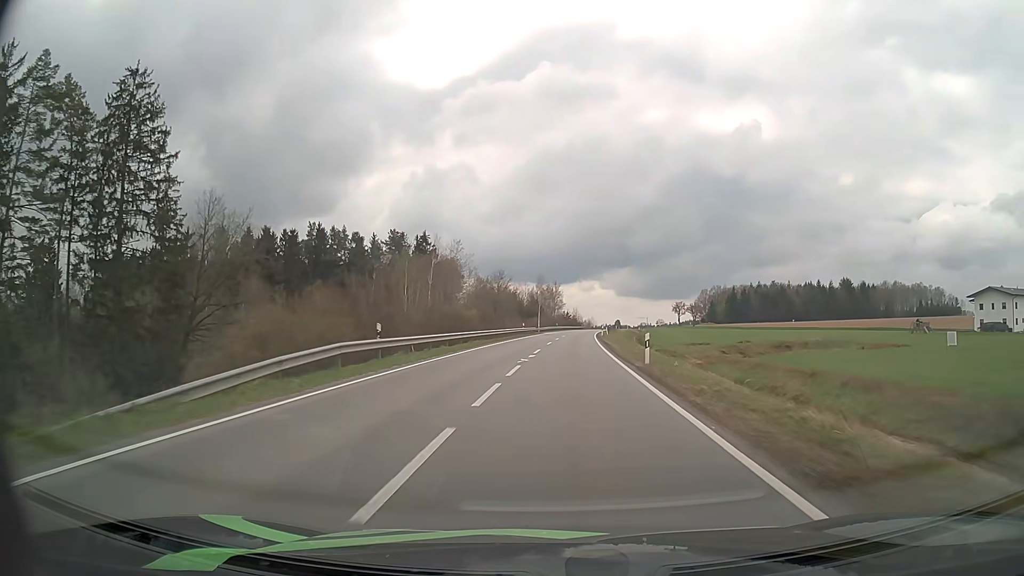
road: secondary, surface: asphalt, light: Day
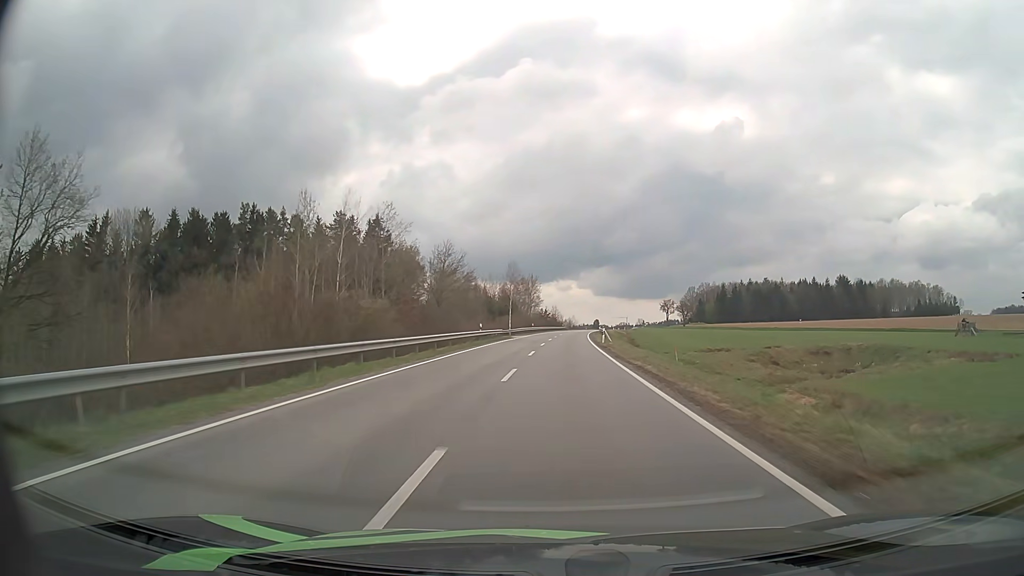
(+0.4, +25.9) m; +2°
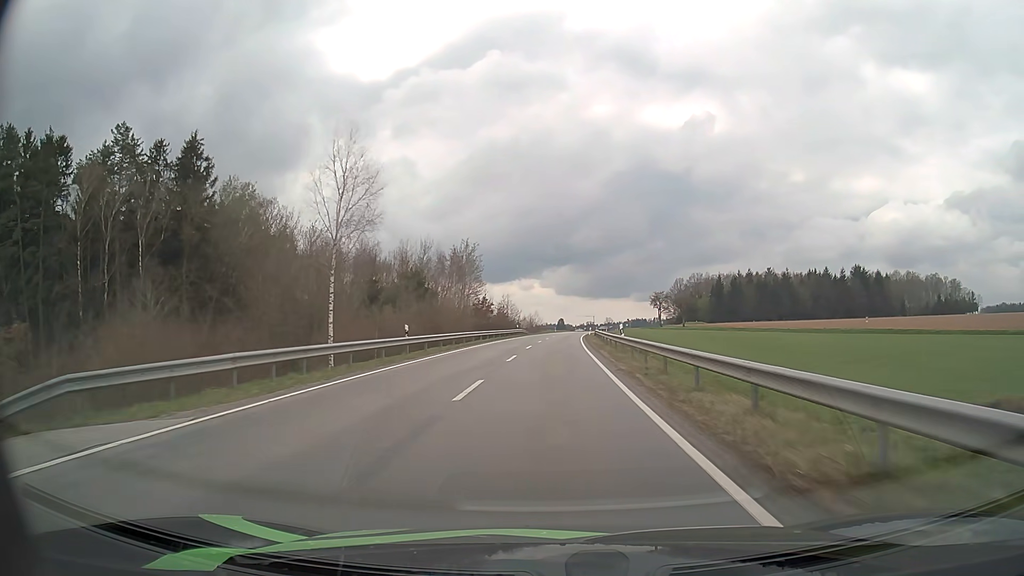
(+2.4, +64.8) m; +3°
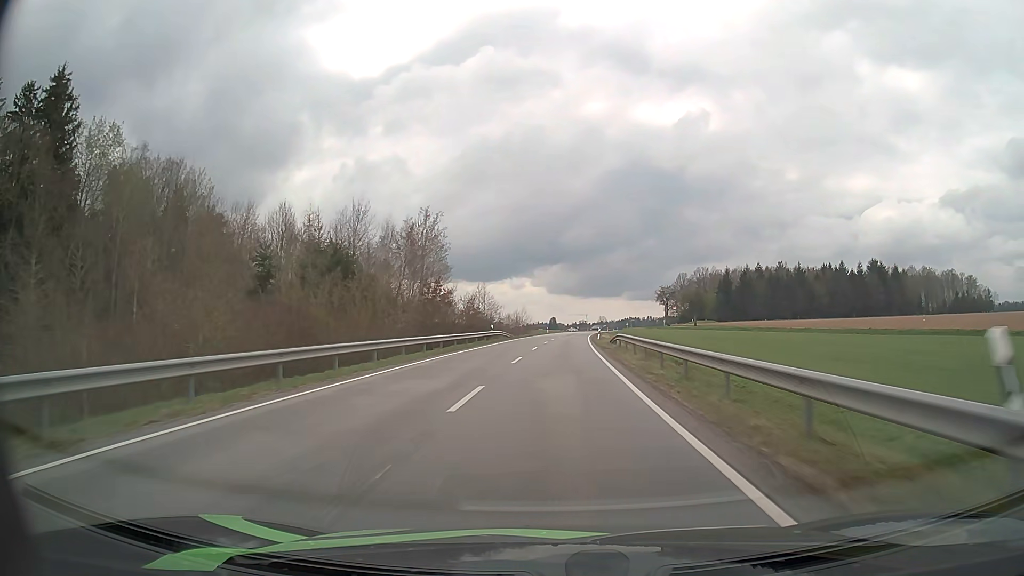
(+0.2, +26.1) m; +1°
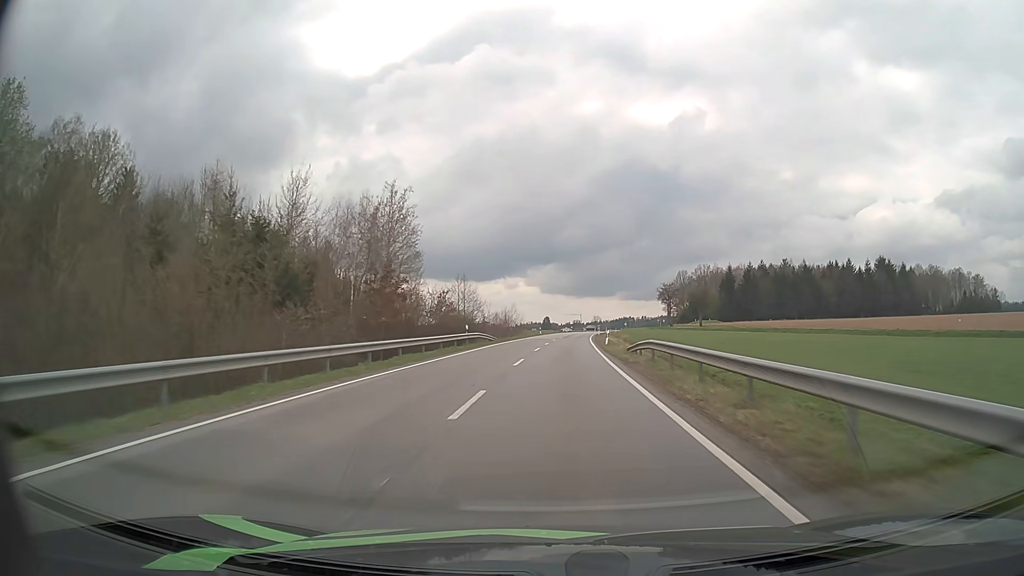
(0.0, +13.1) m; 0°
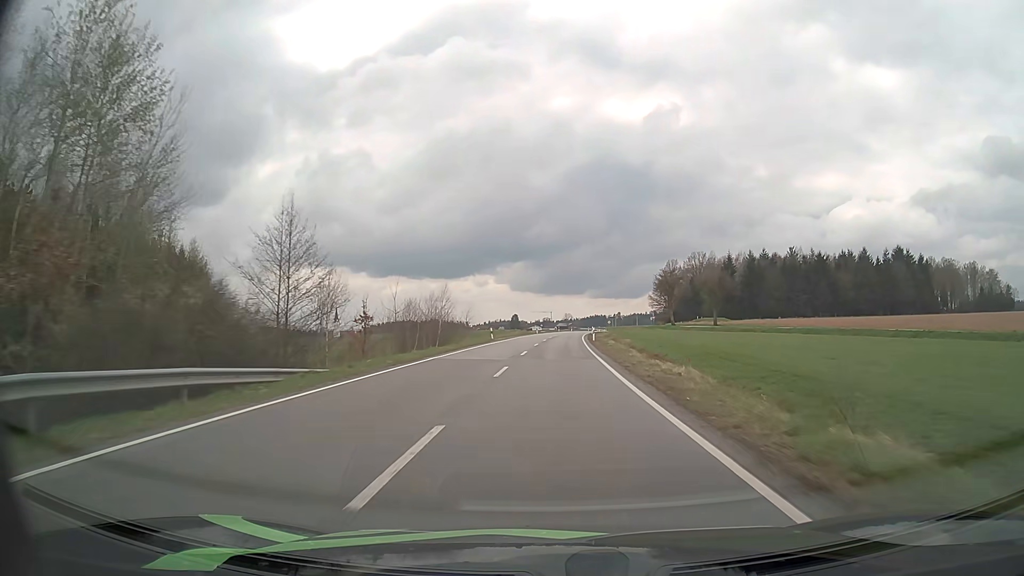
(+1.0, +39.4) m; +3°
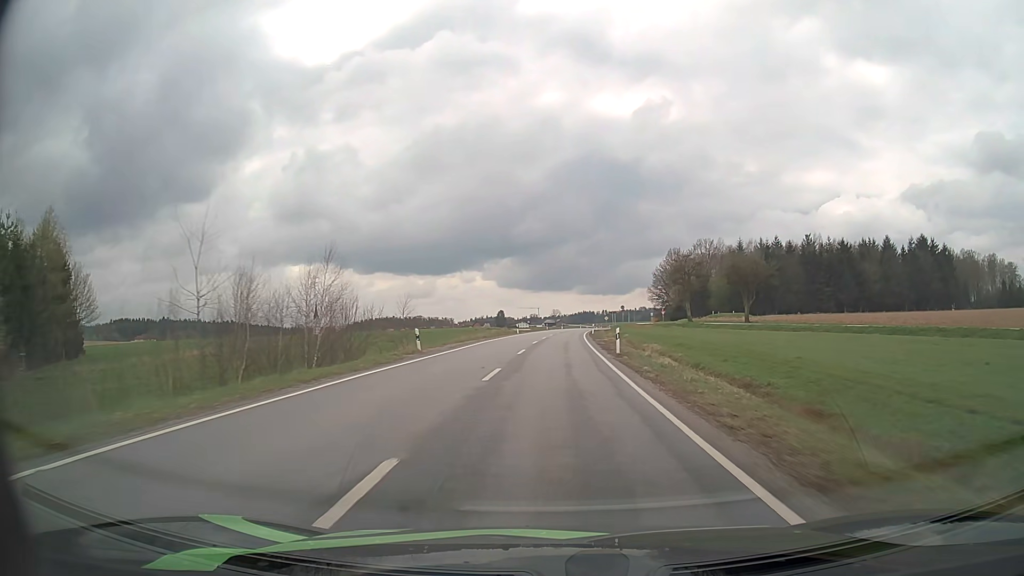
(+0.2, +26.1) m; +1°
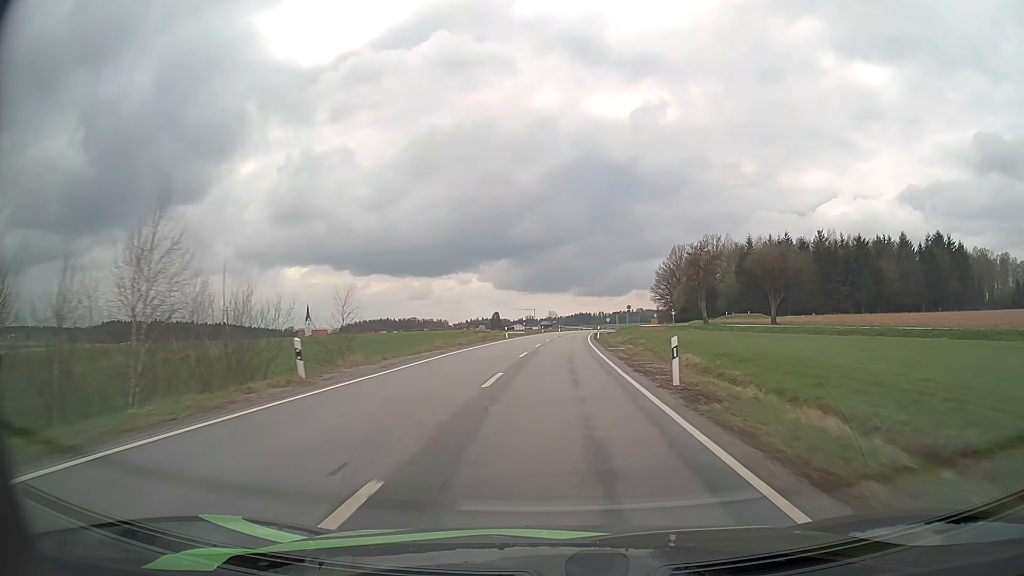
(+0.1, +12.9) m; 0°
(0, +10) (0, +20) (0, +30) (+1, +40) (+1, +50) (+2, +60) (+2, +70) (+3, +80) (+4, +90) (+4, +100) m
